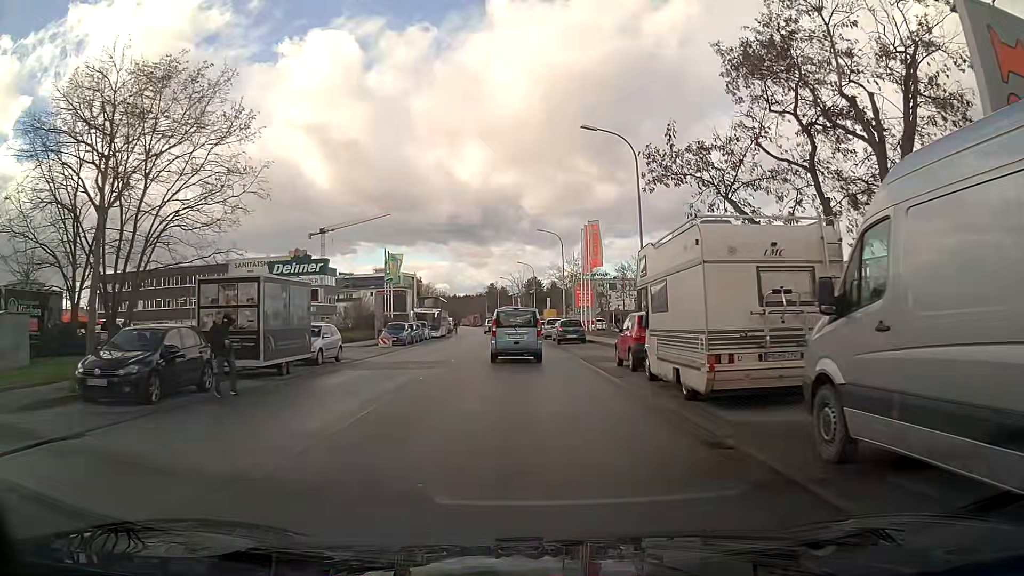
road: tertiary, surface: asphalt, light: Day
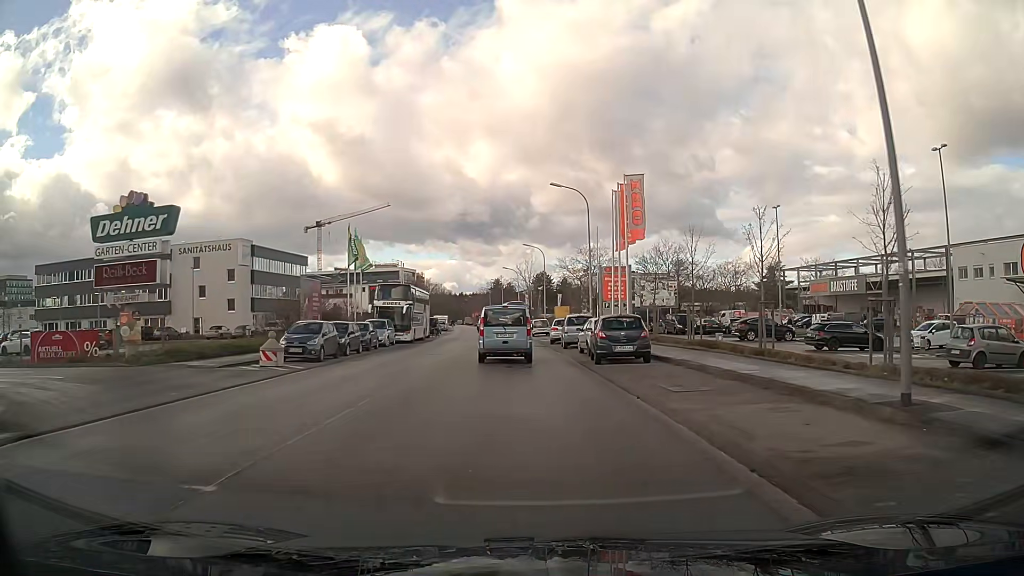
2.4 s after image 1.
(-0.1, +19.5) m; -1°
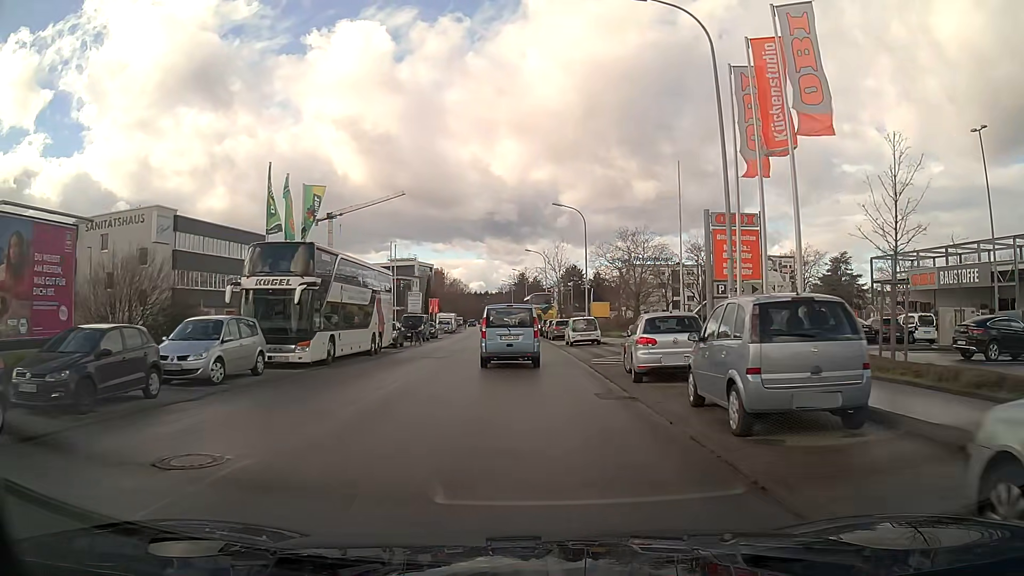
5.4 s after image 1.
(-0.5, +24.5) m; -2°
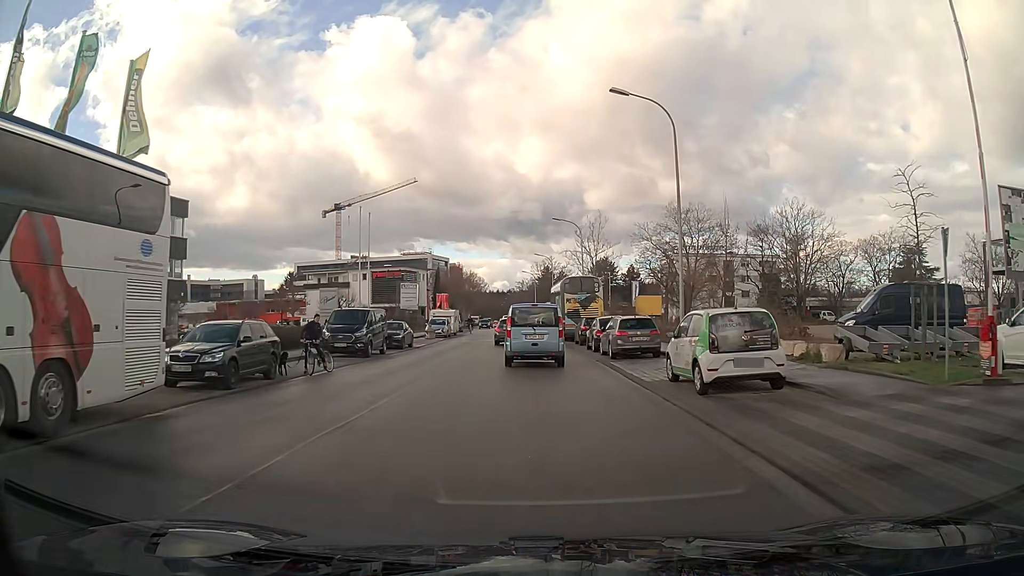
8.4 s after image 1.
(-0.4, +23.4) m; -2°
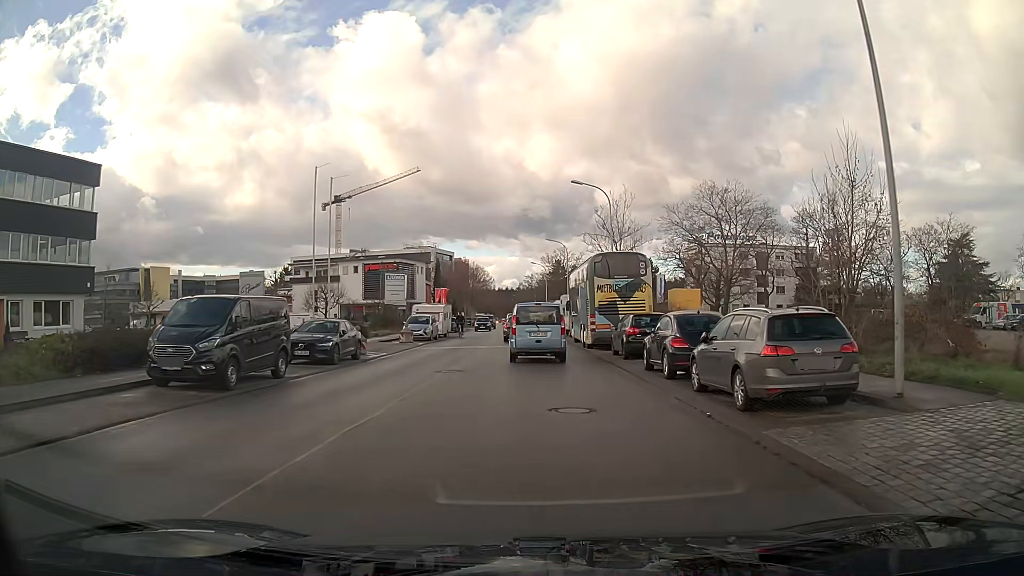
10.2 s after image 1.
(0.0, +13.7) m; 0°
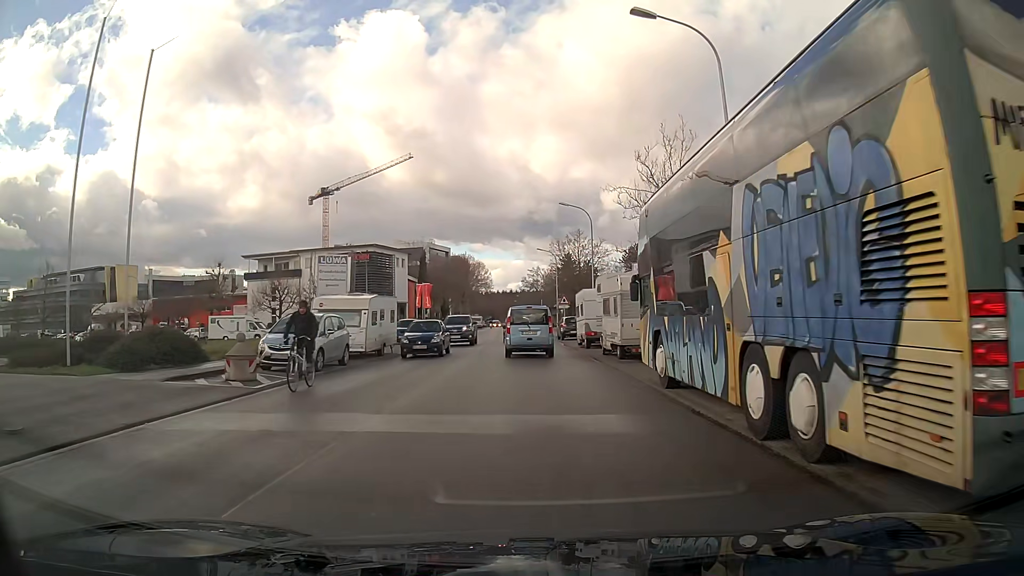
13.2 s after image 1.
(-0.1, +23.5) m; -1°
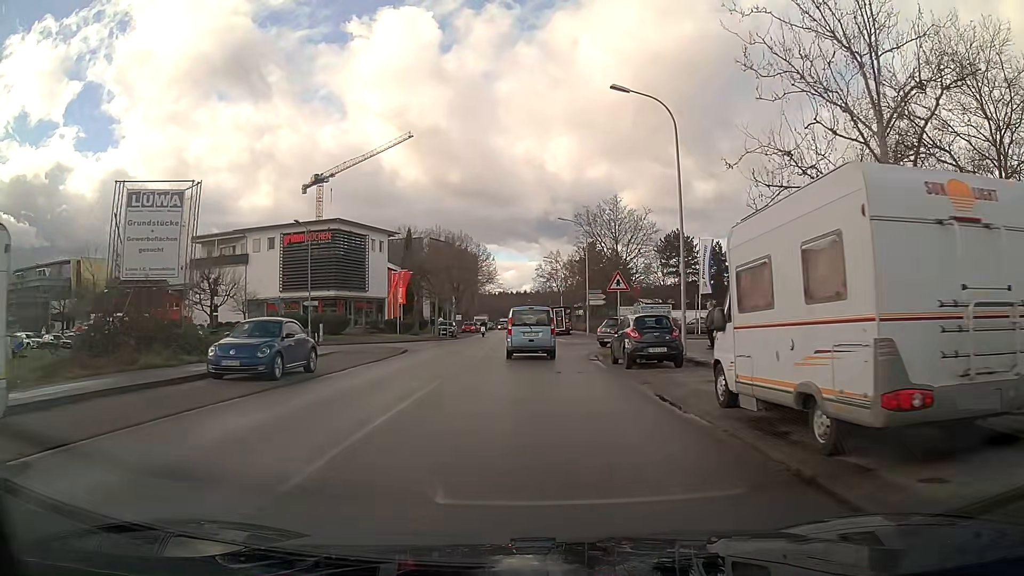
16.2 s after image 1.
(-0.2, +24.6) m; -1°
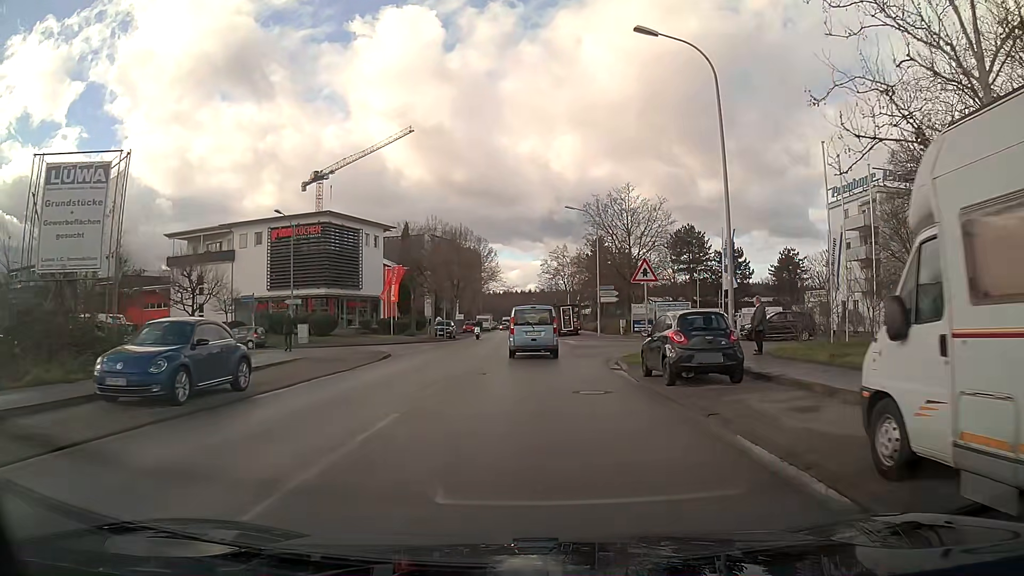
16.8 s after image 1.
(0.0, +4.9) m; -1°
(0, +10) (0, +20) (0, +30) (-3, +39) (-13, +42) (-23, +43) (-33, +45) (-42, +47) (-52, +50) (-62, +52) m
